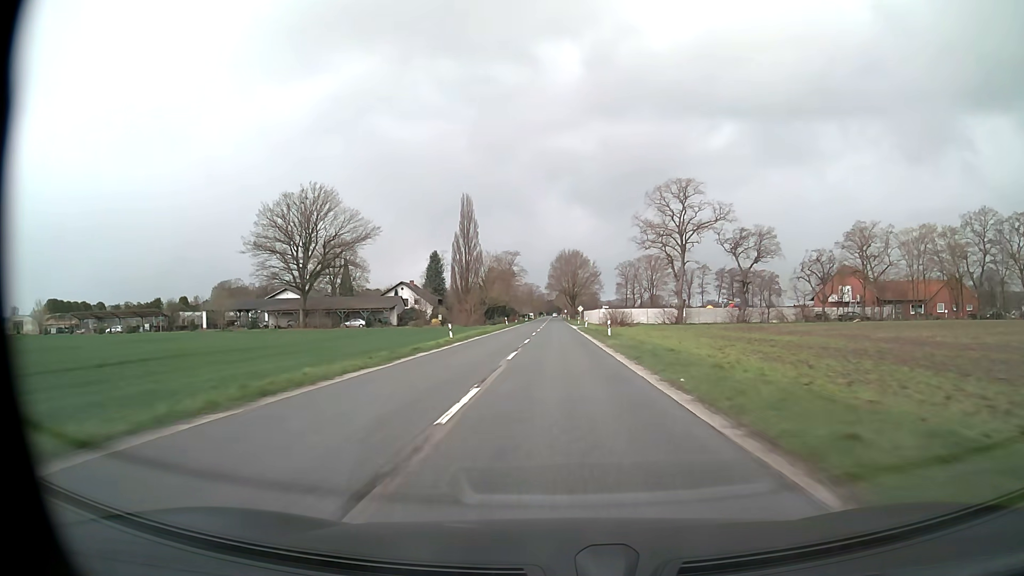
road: secondary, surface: asphalt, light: Day
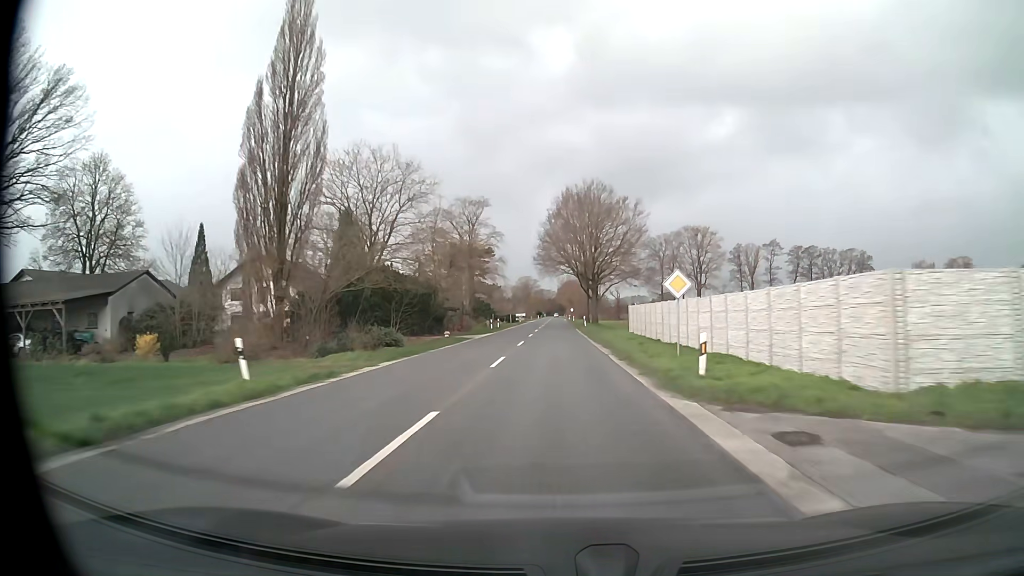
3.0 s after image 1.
(-0.1, +74.6) m; 0°
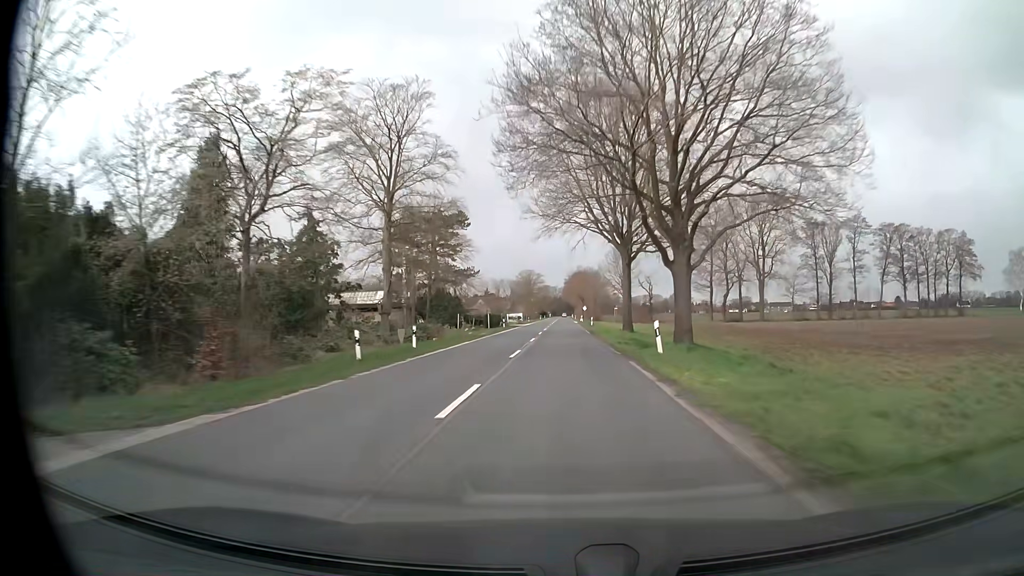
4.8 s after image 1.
(-0.2, +44.5) m; -1°
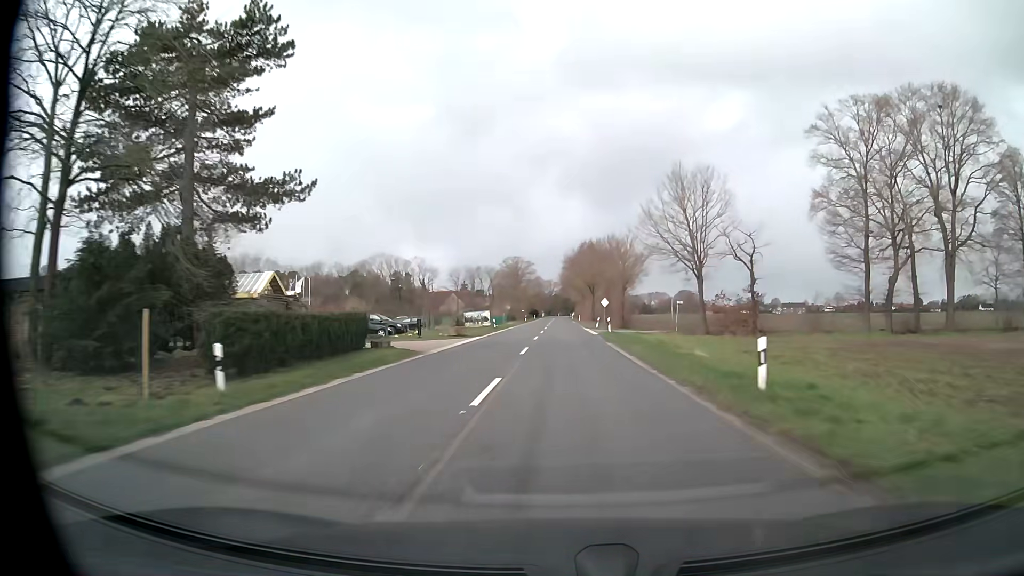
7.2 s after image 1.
(+0.1, +58.8) m; 0°
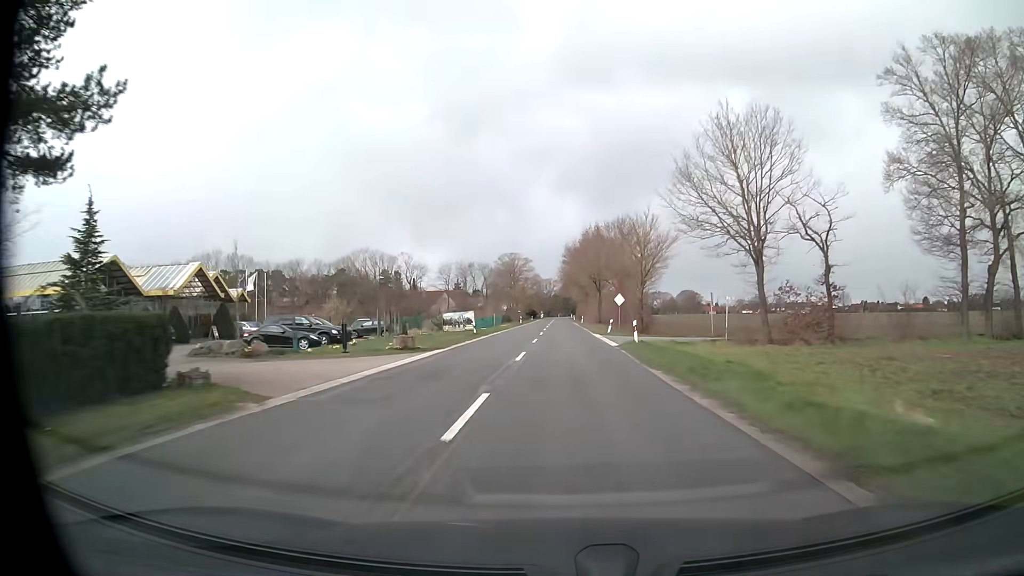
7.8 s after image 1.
(0.0, +14.6) m; 0°
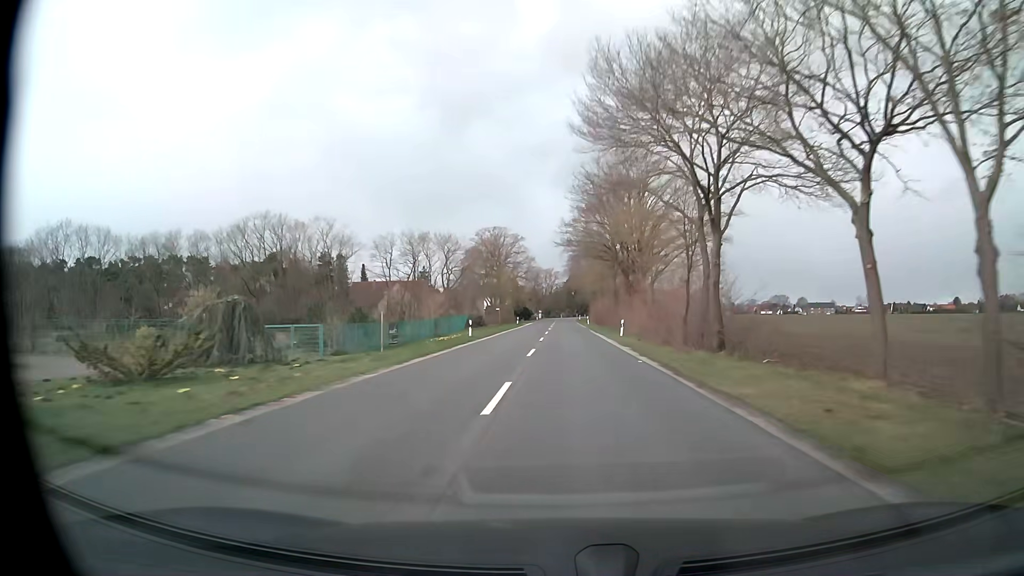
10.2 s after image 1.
(0.0, +58.0) m; 0°
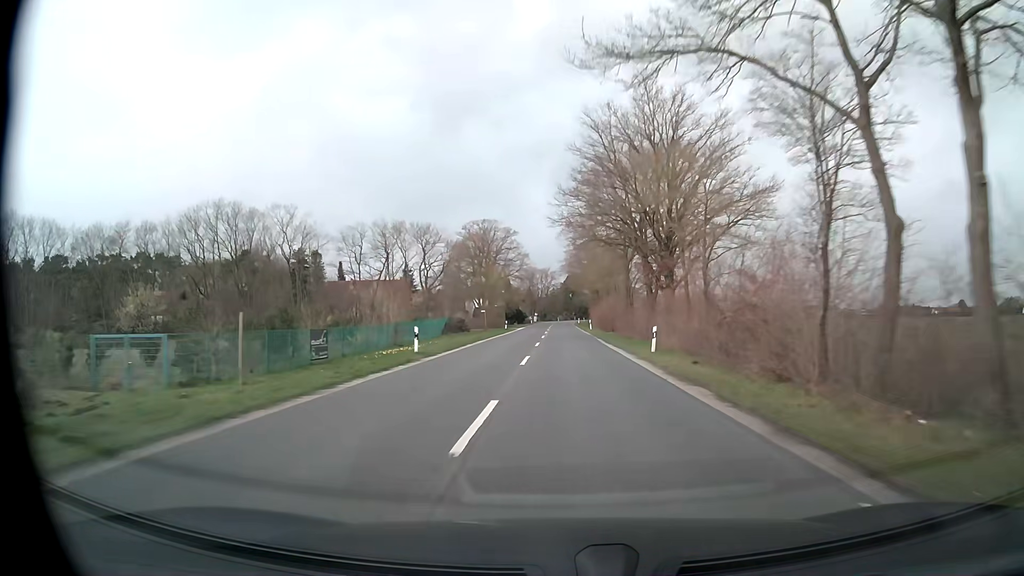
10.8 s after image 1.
(0.0, +14.4) m; 0°
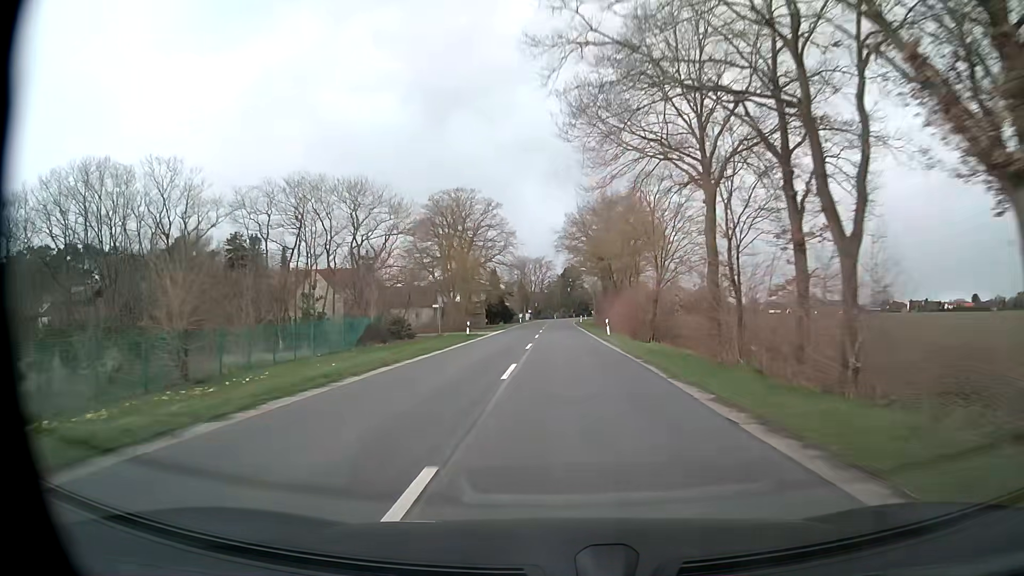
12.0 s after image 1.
(+0.1, +28.6) m; 0°
(0, +10) (0, +20) (0, +30) (0, +40) (0, +50) (0, +60) (0, +70) (0, +80) (0, +90) (+1, +100) m
